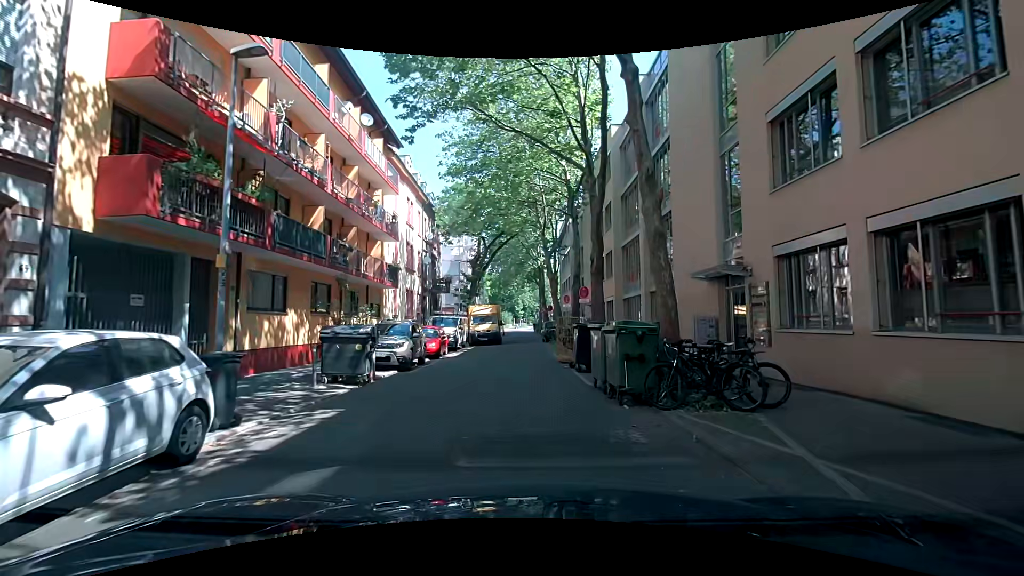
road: residential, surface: asphalt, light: Day
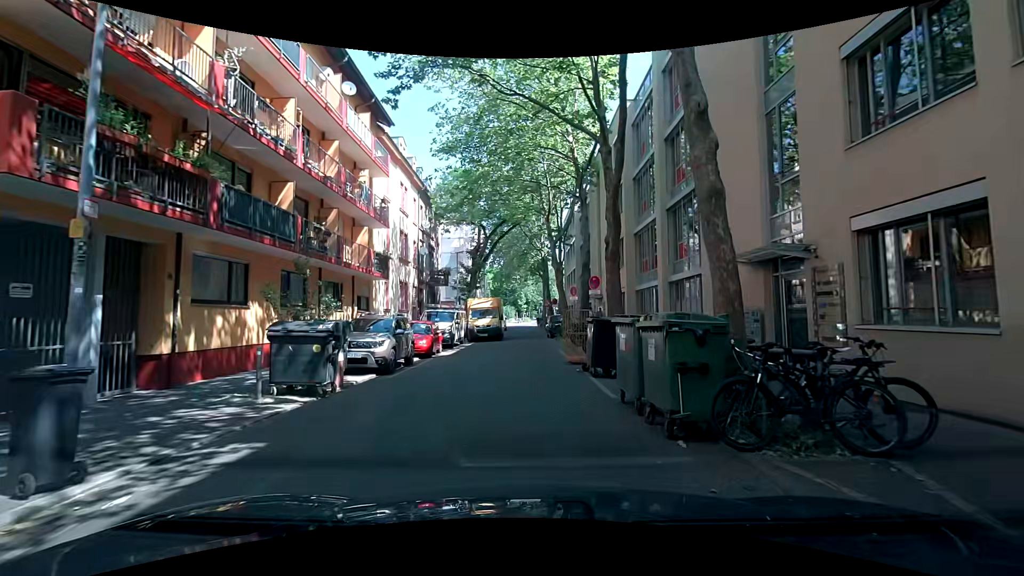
(0.0, +2.6) m; -1°
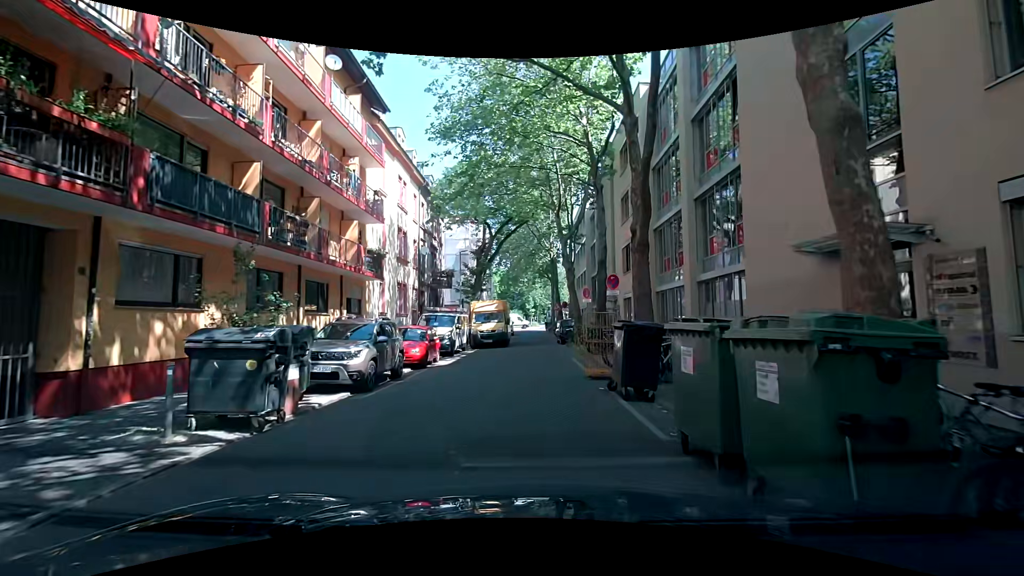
(0.0, +2.6) m; +2°
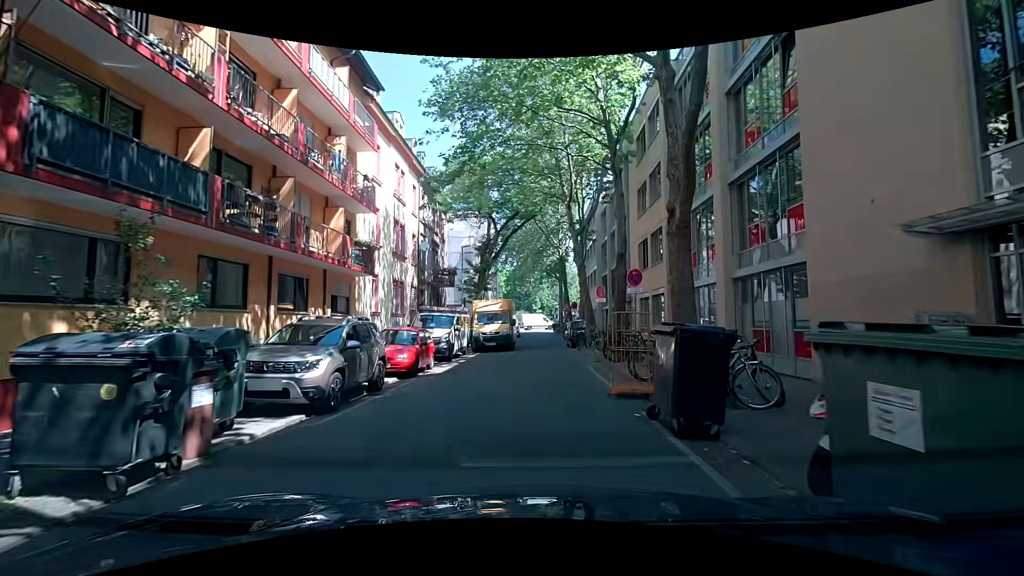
(0.0, +2.5) m; -2°
